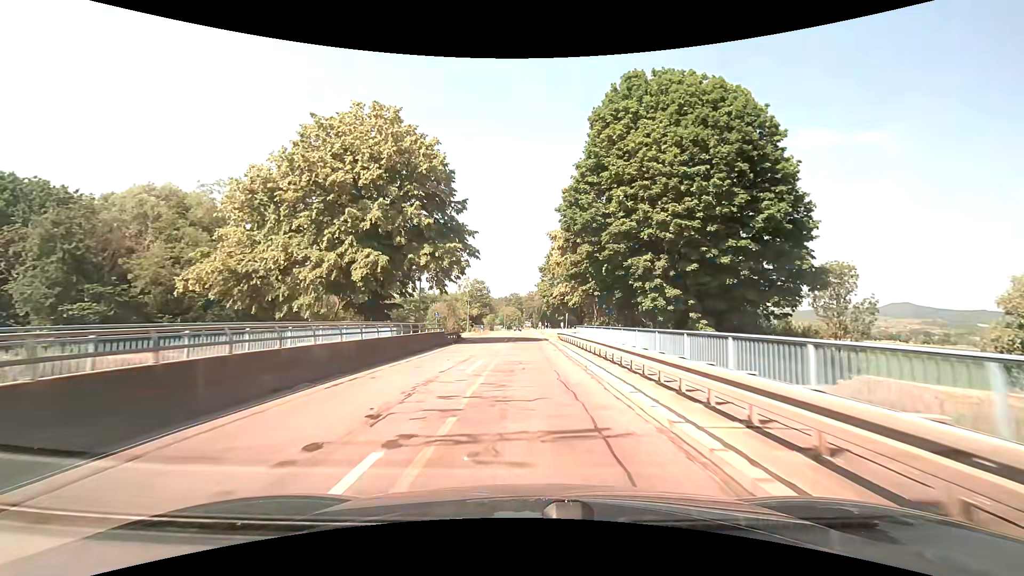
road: secondary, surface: asphalt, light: Day
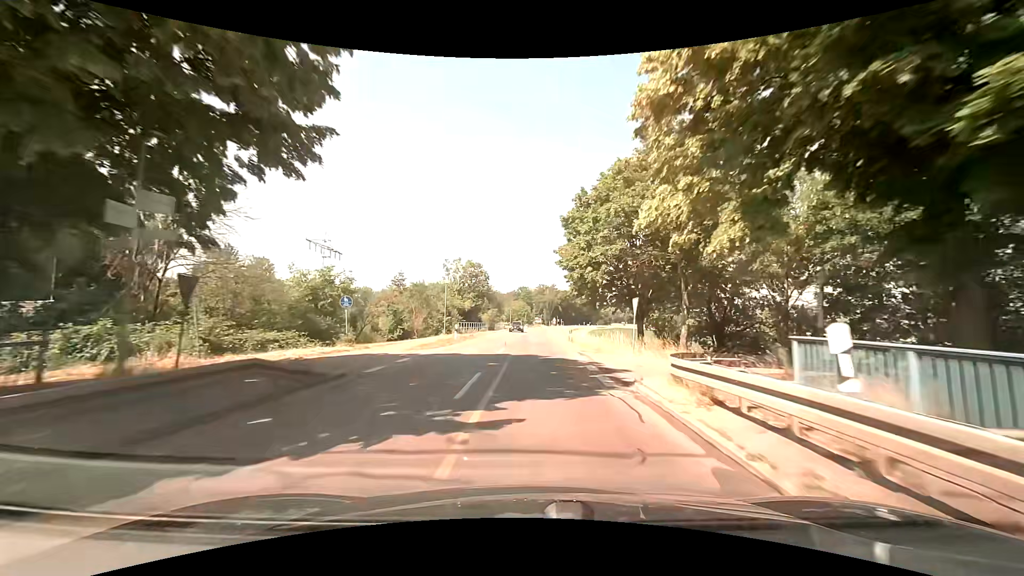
(-0.4, +28.4) m; -1°
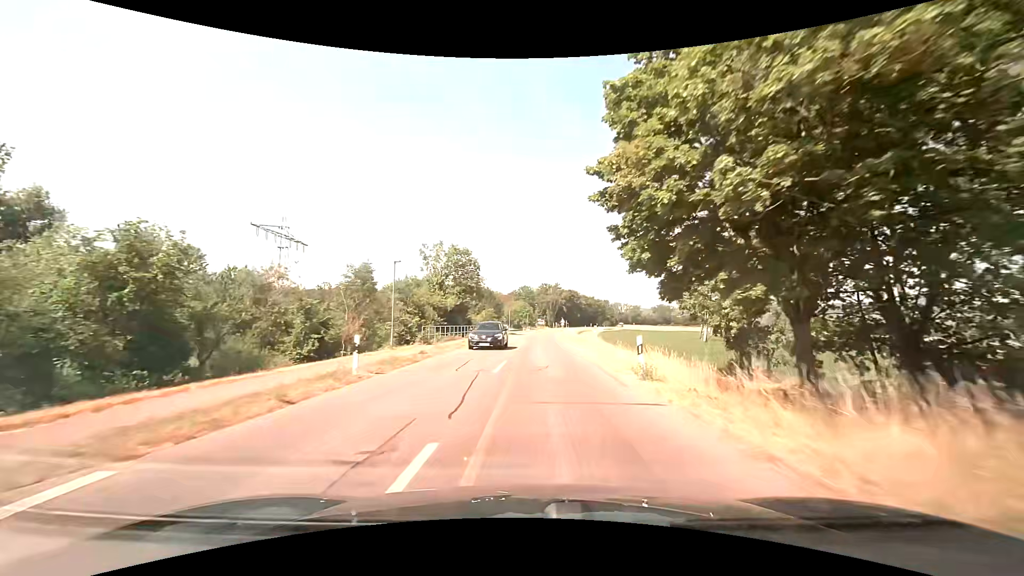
(0.0, +19.2) m; 0°
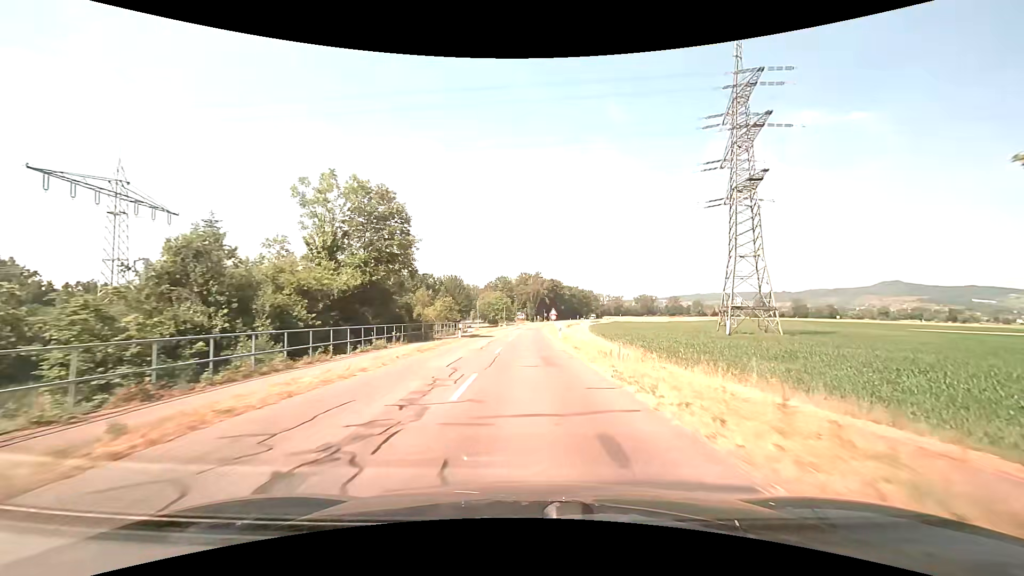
(+0.6, +29.2) m; +2°
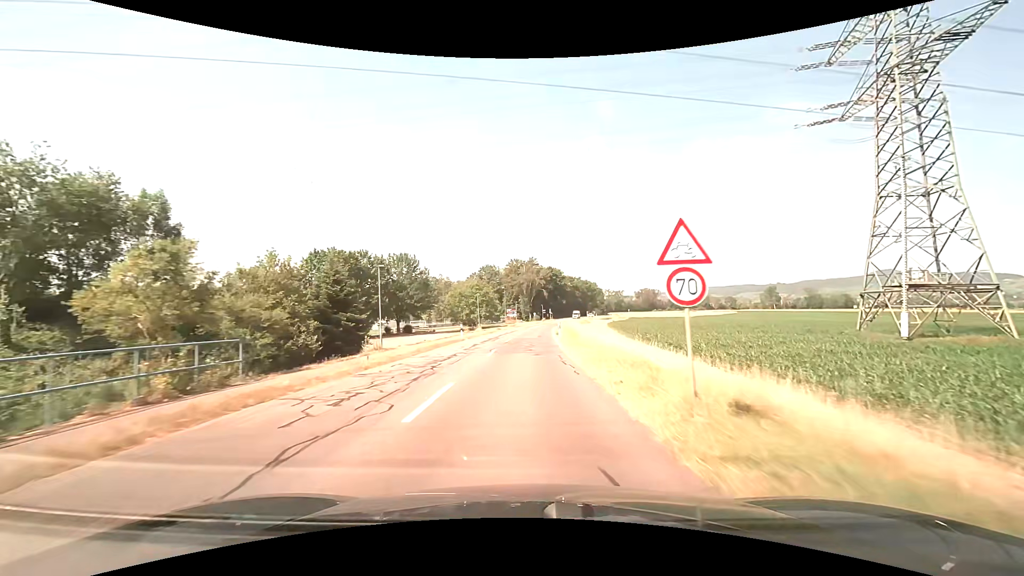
(+0.5, +50.2) m; +1°
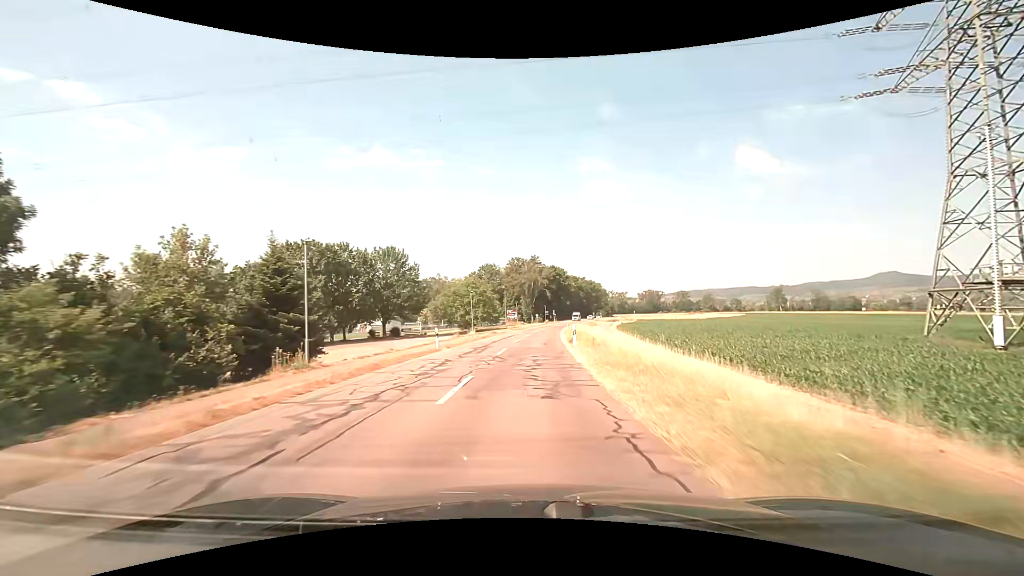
(-0.1, +10.2) m; 0°
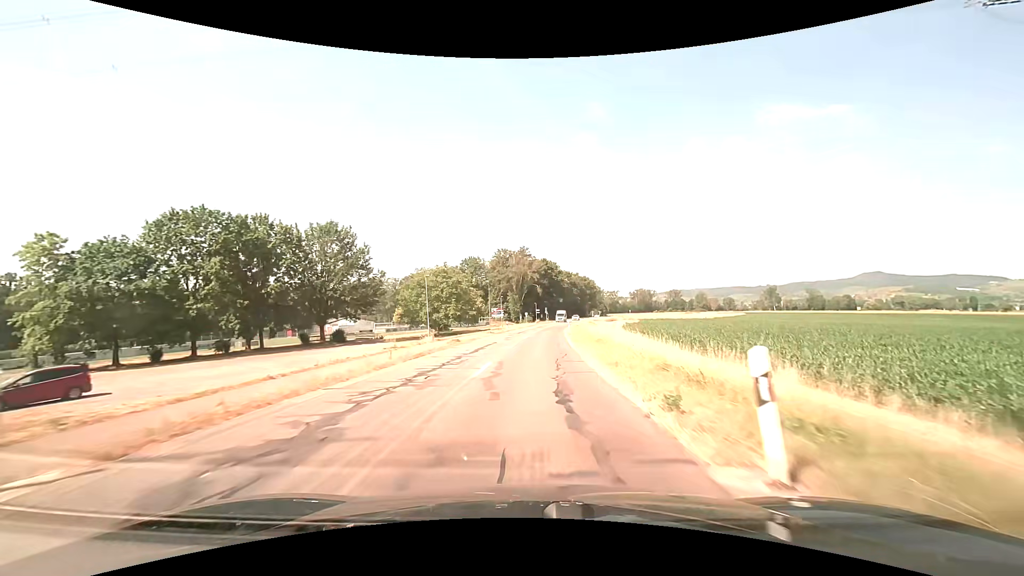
(+0.2, +20.6) m; +1°
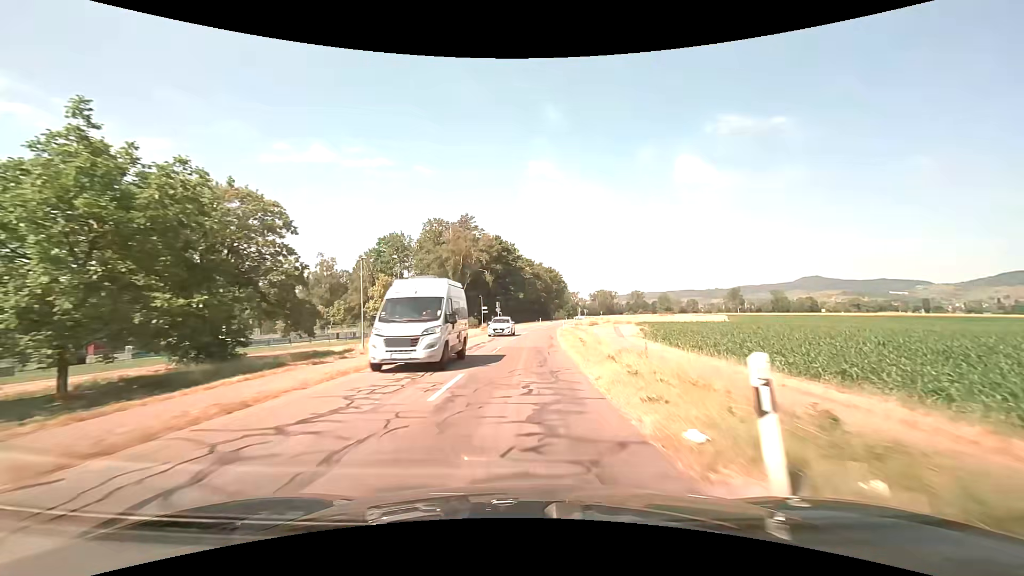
(+2.4, +51.4) m; +5°
(0, +10) (0, +20) (0, +30) (+1, +40) (+1, +50) (+2, +60) (+3, +70) (+4, +80) (+5, +90) (+6, +100) m
